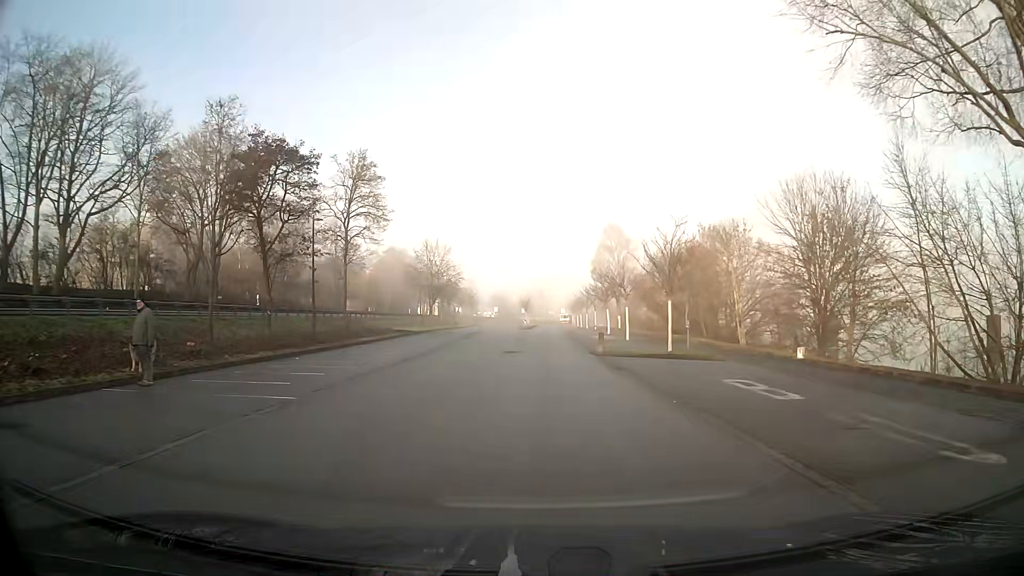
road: residential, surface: asphalt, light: Day
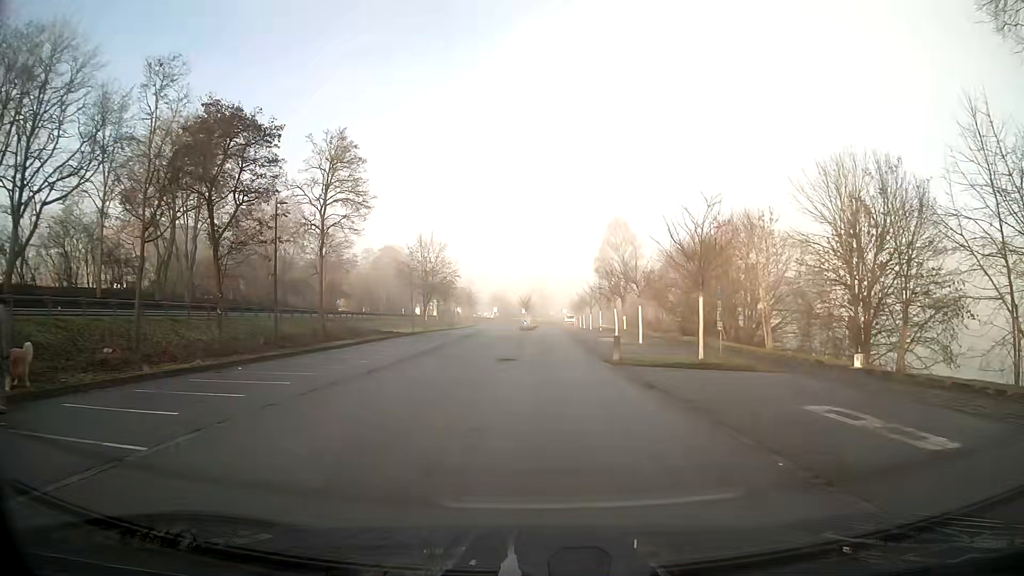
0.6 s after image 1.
(0.0, +4.9) m; 0°
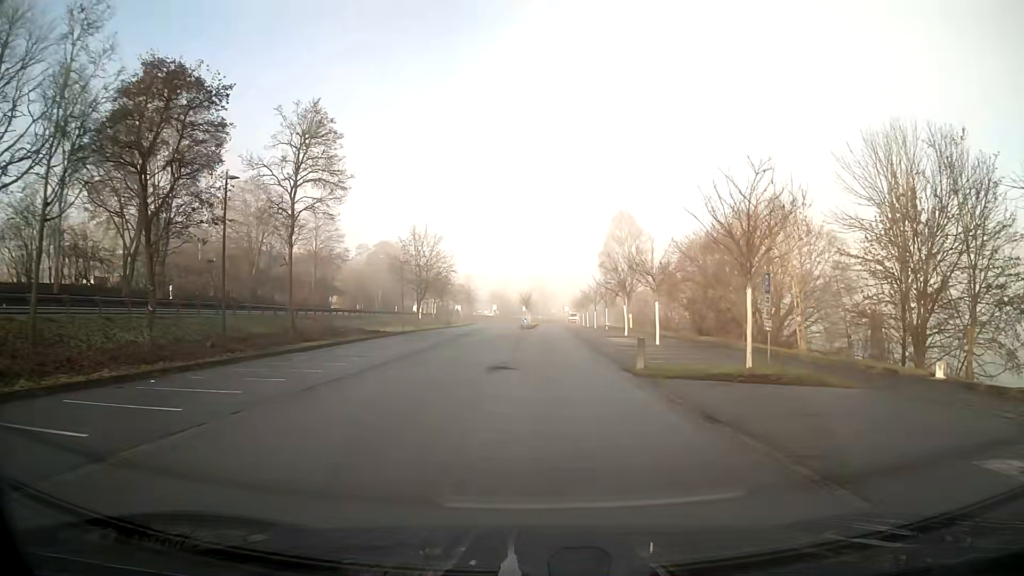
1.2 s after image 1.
(0.0, +4.9) m; 0°
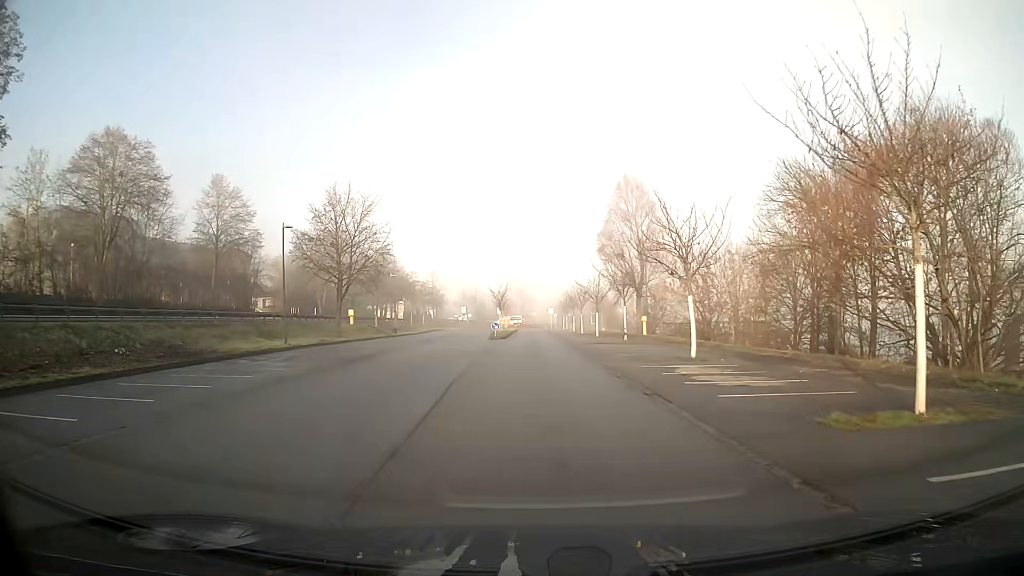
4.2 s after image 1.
(+0.3, +23.9) m; +2°
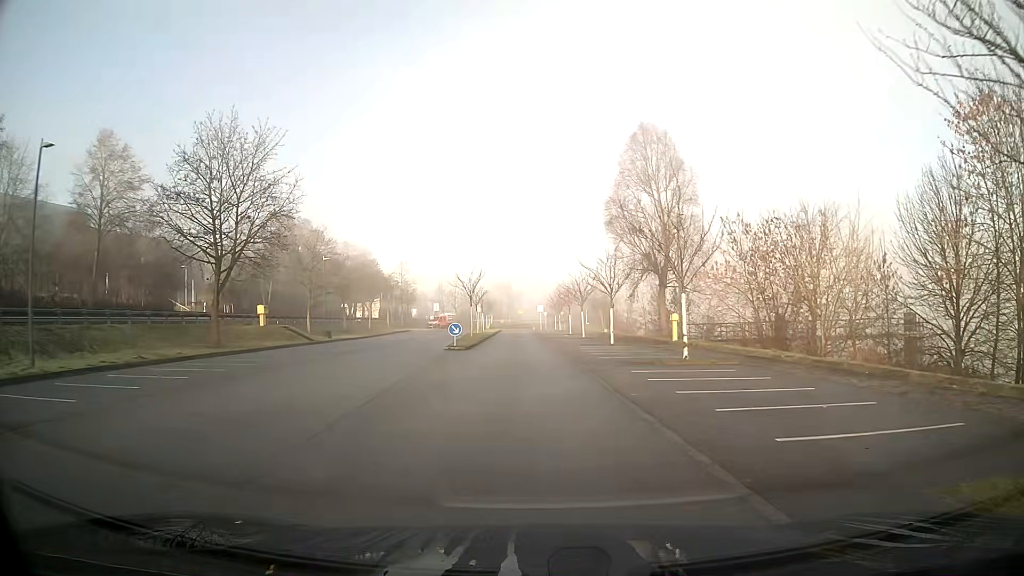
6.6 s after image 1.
(+0.2, +18.3) m; +1°
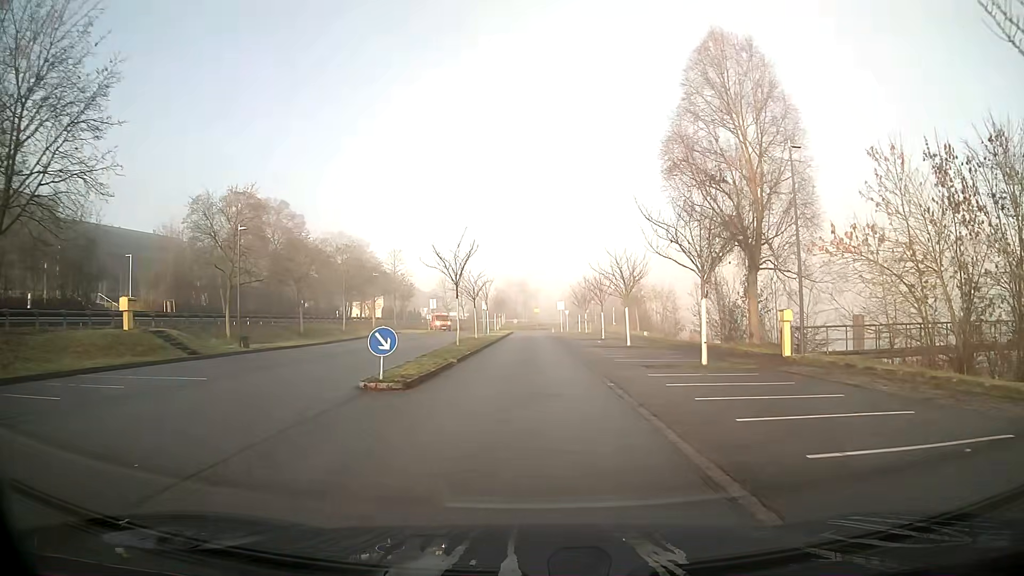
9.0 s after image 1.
(-0.2, +17.5) m; -2°
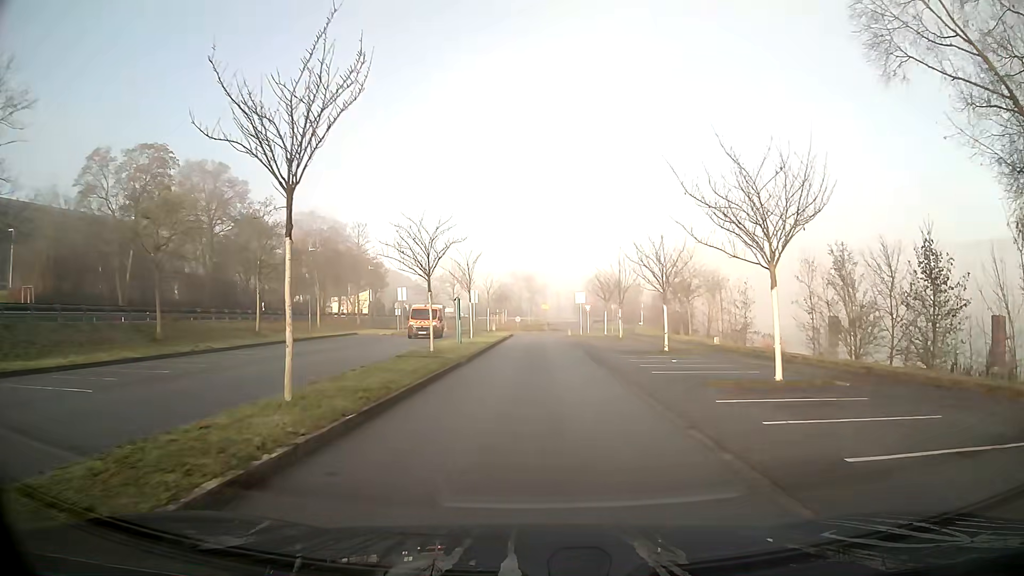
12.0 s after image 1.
(-0.1, +22.0) m; 0°
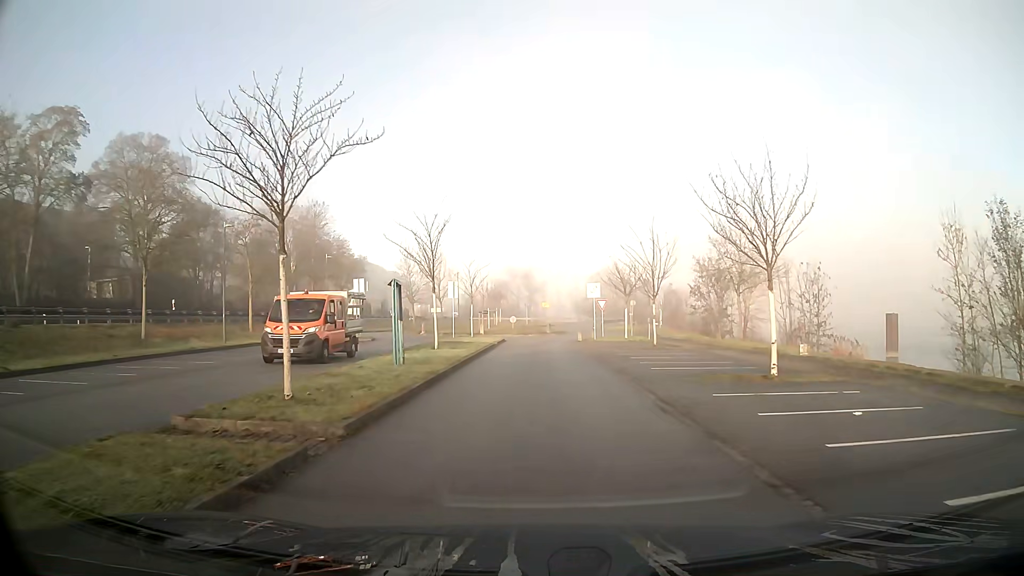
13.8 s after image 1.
(0.0, +13.4) m; 0°
